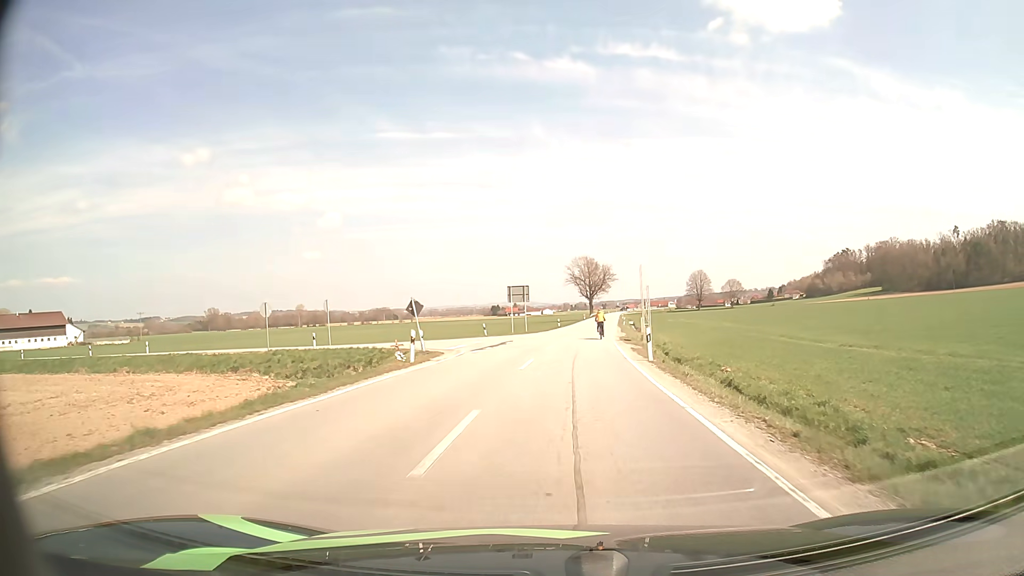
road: secondary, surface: asphalt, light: Day
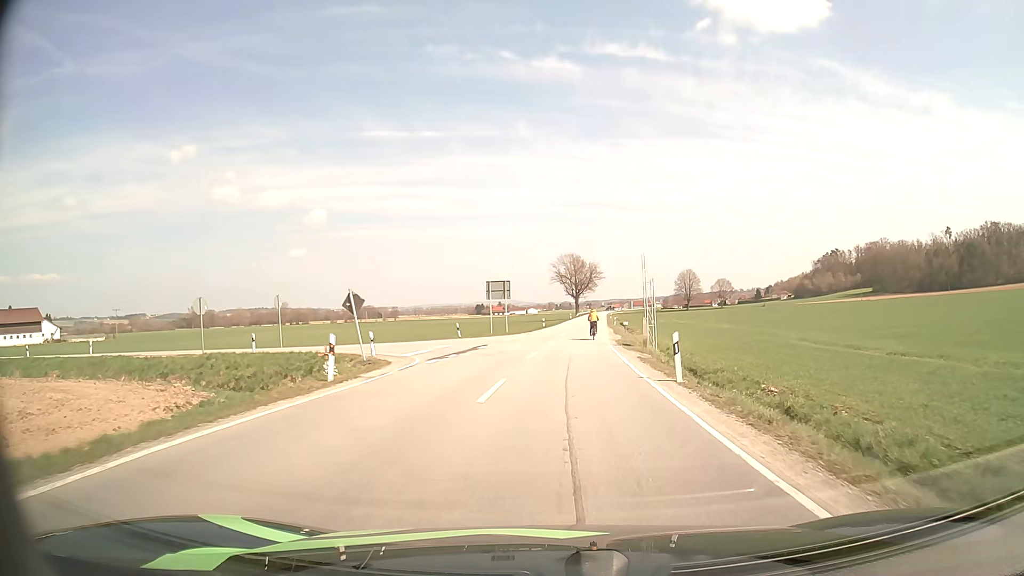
(+0.1, +6.8) m; +1°
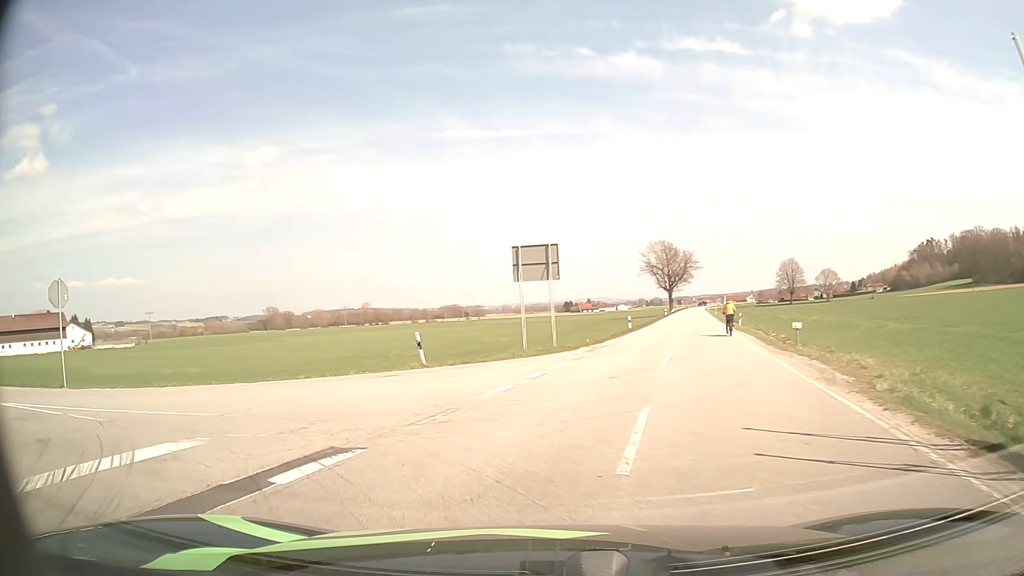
(+0.6, +26.3) m; -6°
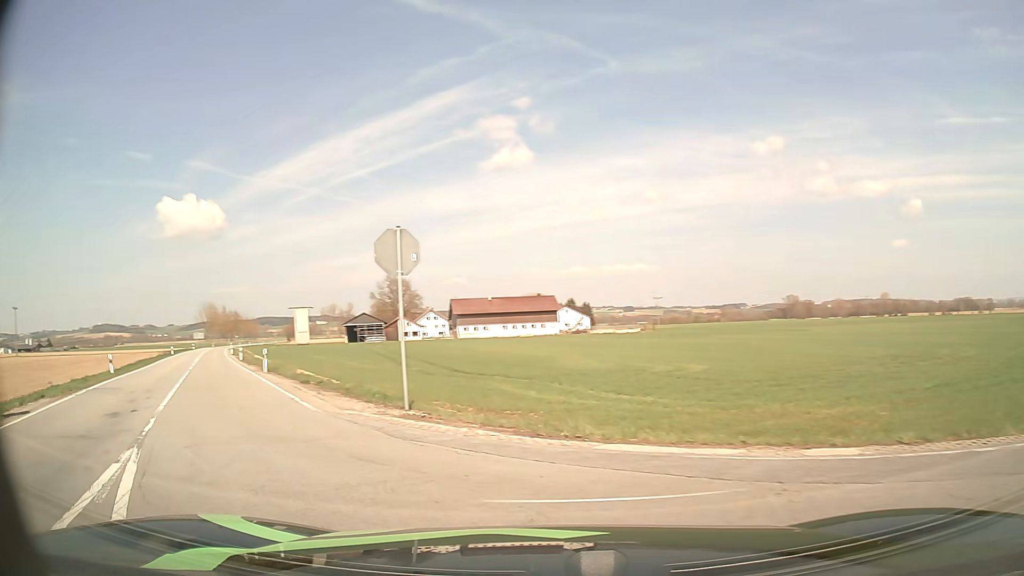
(-3.6, +10.1) m; -44°
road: tertiary
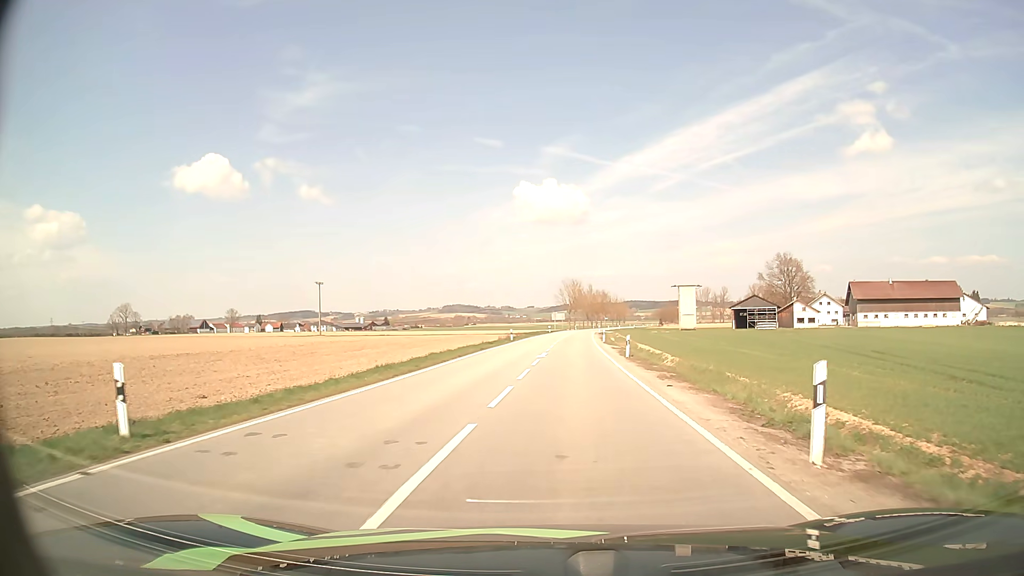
(-11.7, +22.7) m; -32°
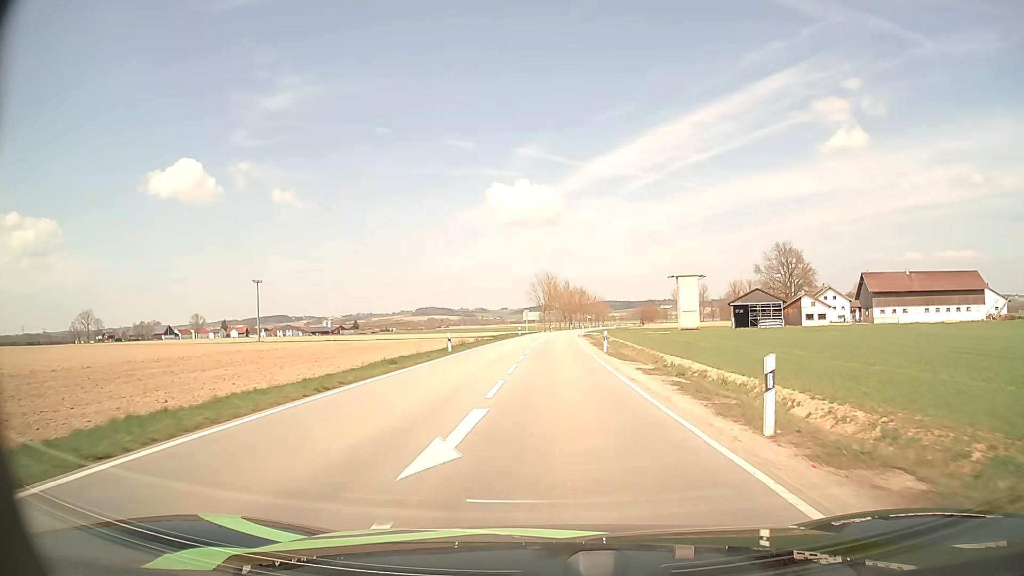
(+0.5, +23.6) m; +2°
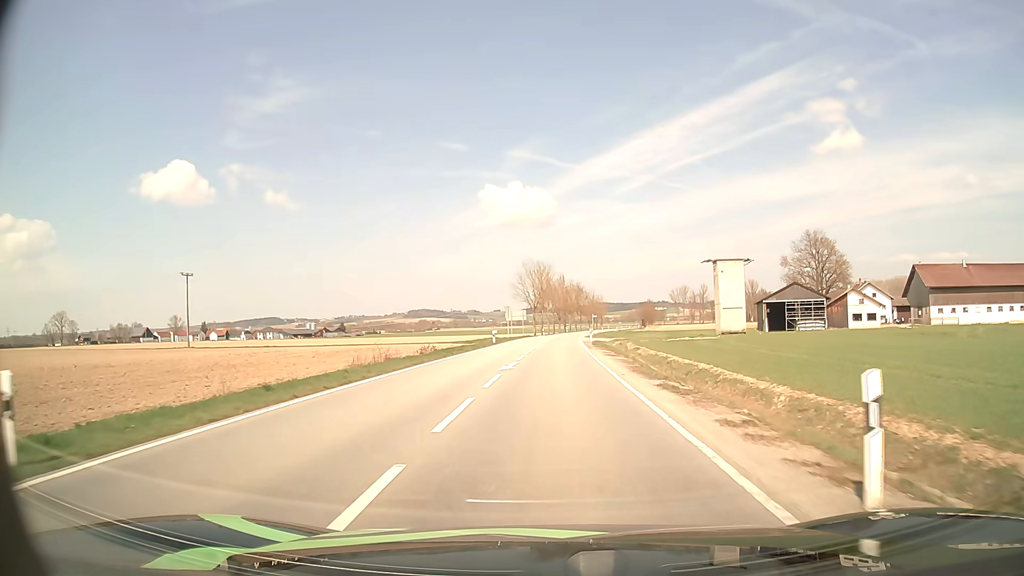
(+0.2, +29.0) m; +1°
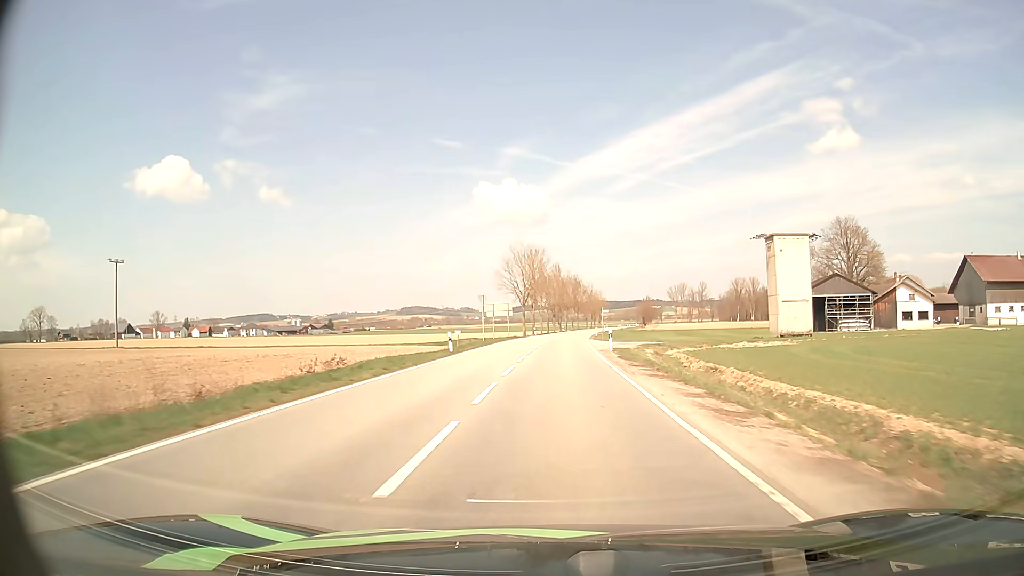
(0.0, +21.6) m; 0°
(0, +10) (0, +20) (0, +30) (+1, +40) (+1, +50) (+2, +60) (+2, +70) (+3, +80) (+4, +90) (+5, +100) m
